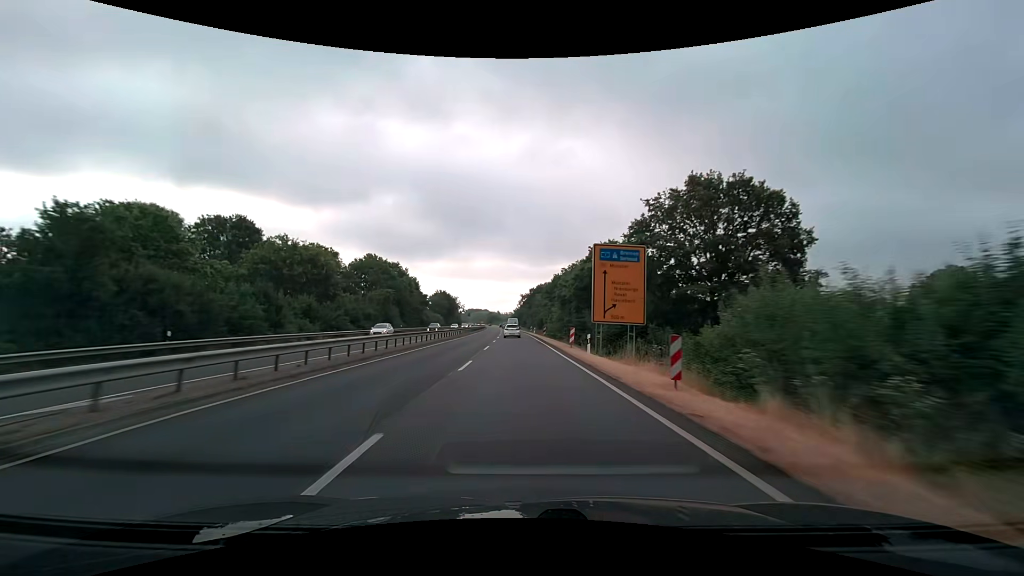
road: trunk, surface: asphalt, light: Day
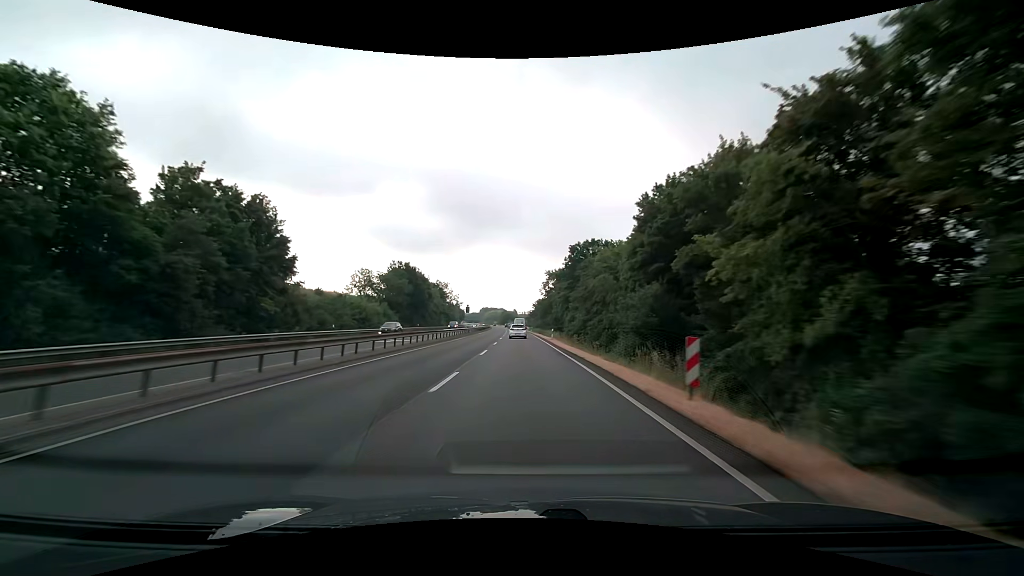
(-1.5, +79.5) m; -2°
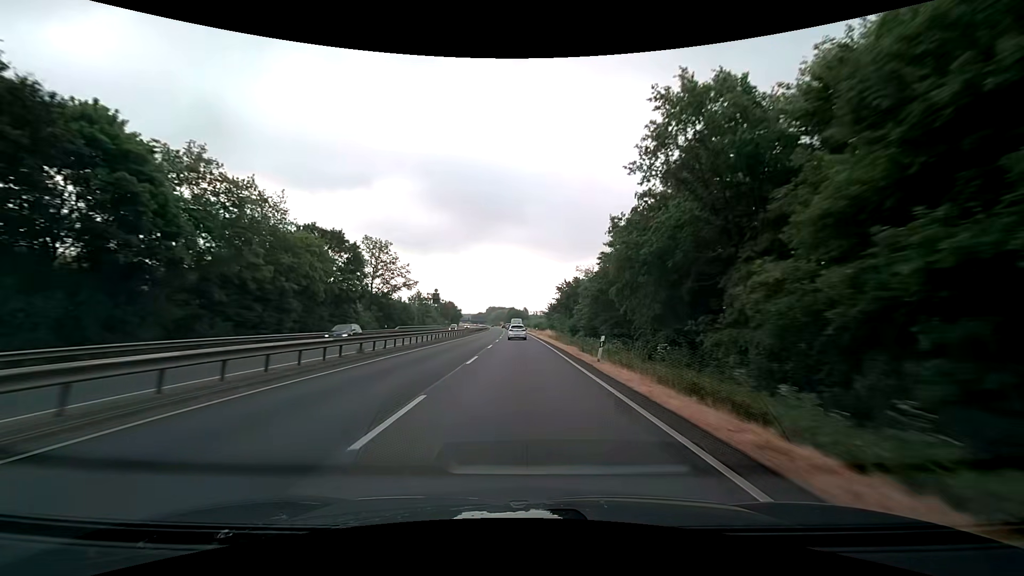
(-0.8, +78.0) m; -1°
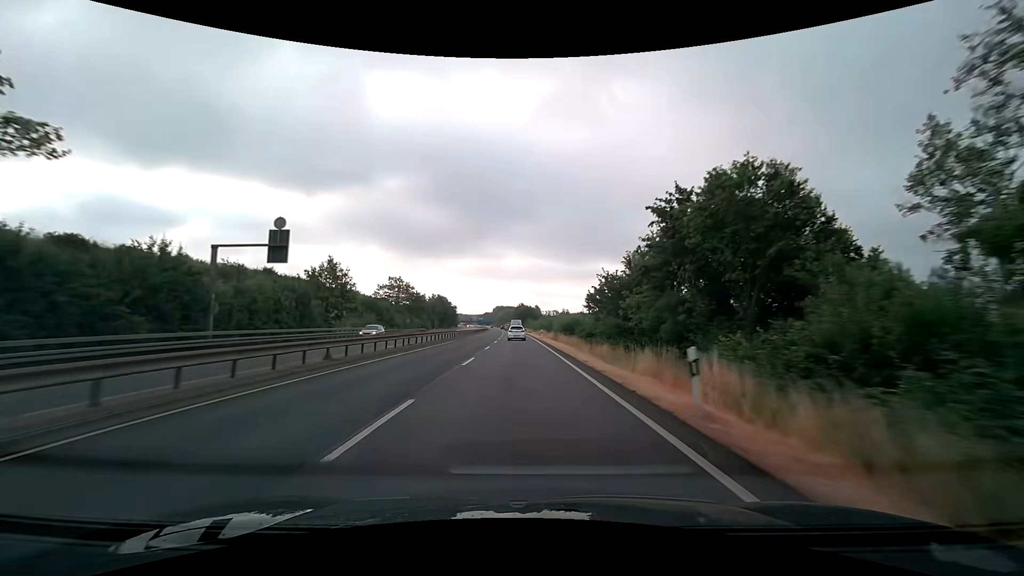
(-0.8, +61.8) m; -1°
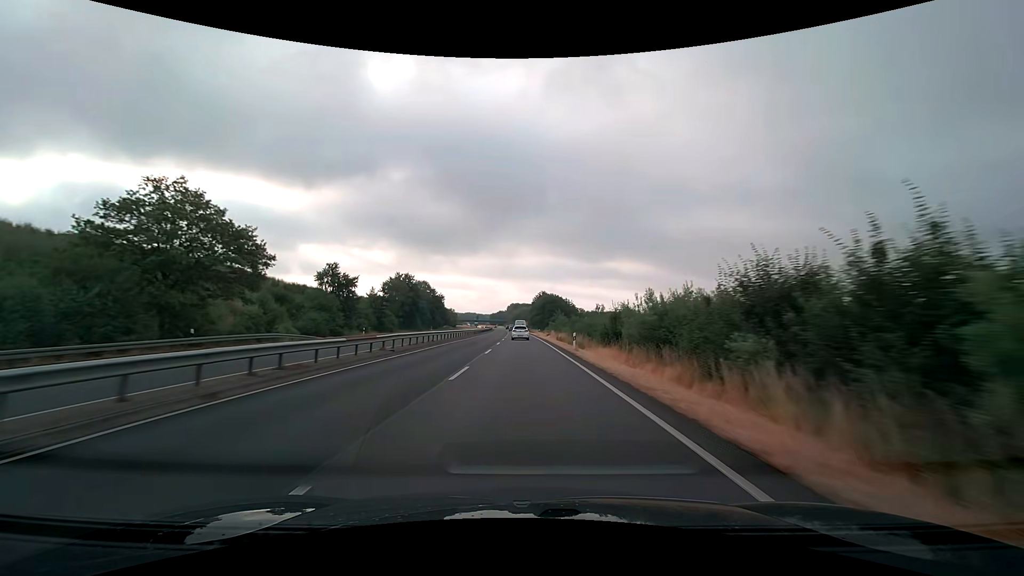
(-1.3, +78.5) m; -2°
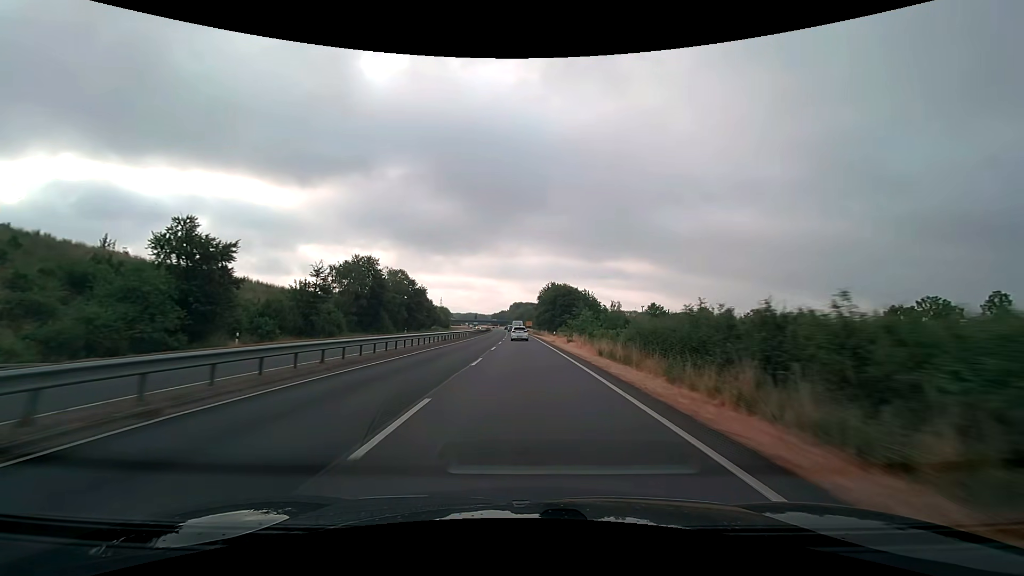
(-0.1, +31.9) m; 0°
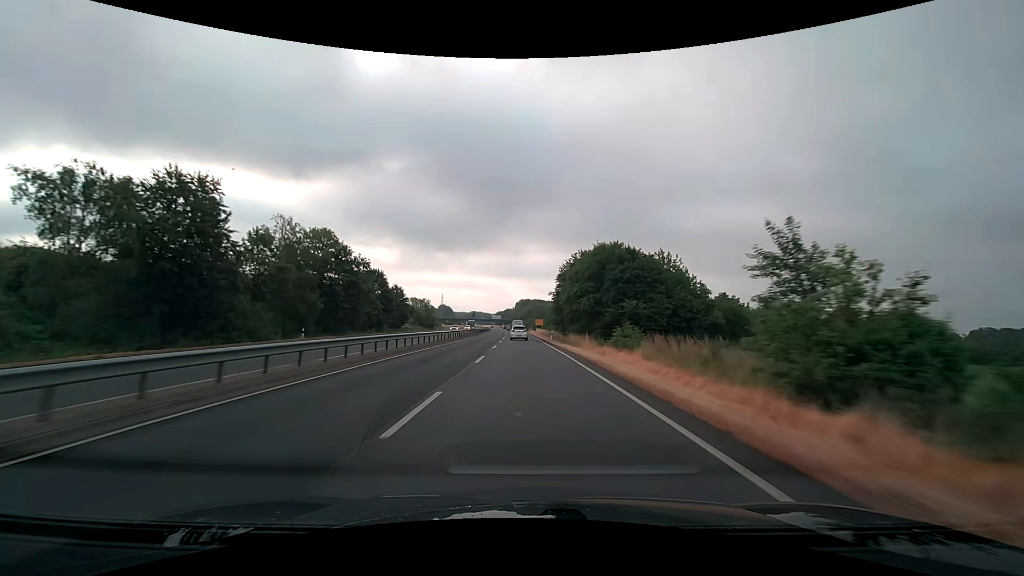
(-0.5, +48.3) m; -1°
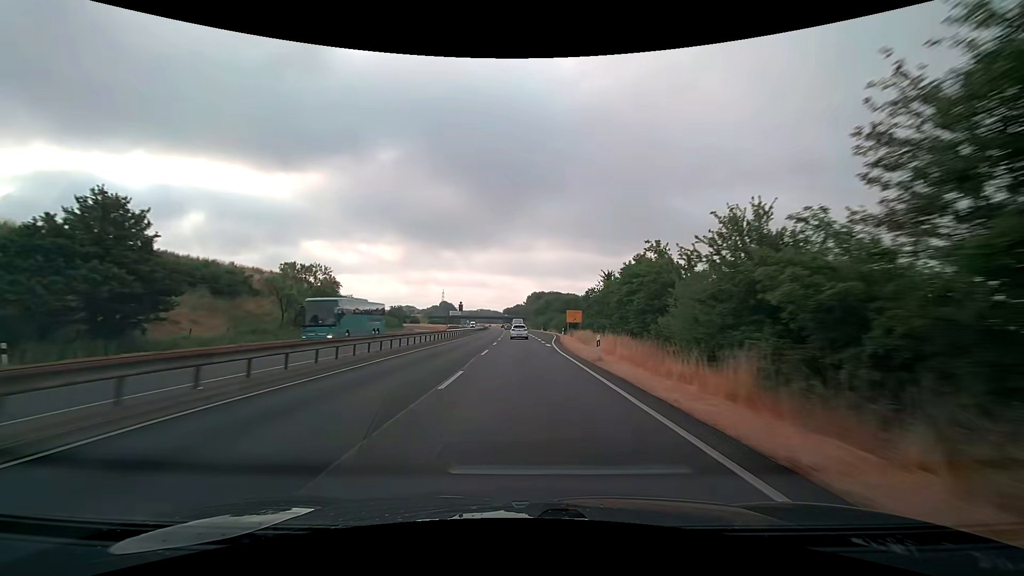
(-1.1, +81.1) m; -1°
(0, +10) (0, +20) (0, +30) (0, +40) (0, +50) (-1, +60) (-1, +70) (-1, +80) (-2, +90) (-2, +100) m
